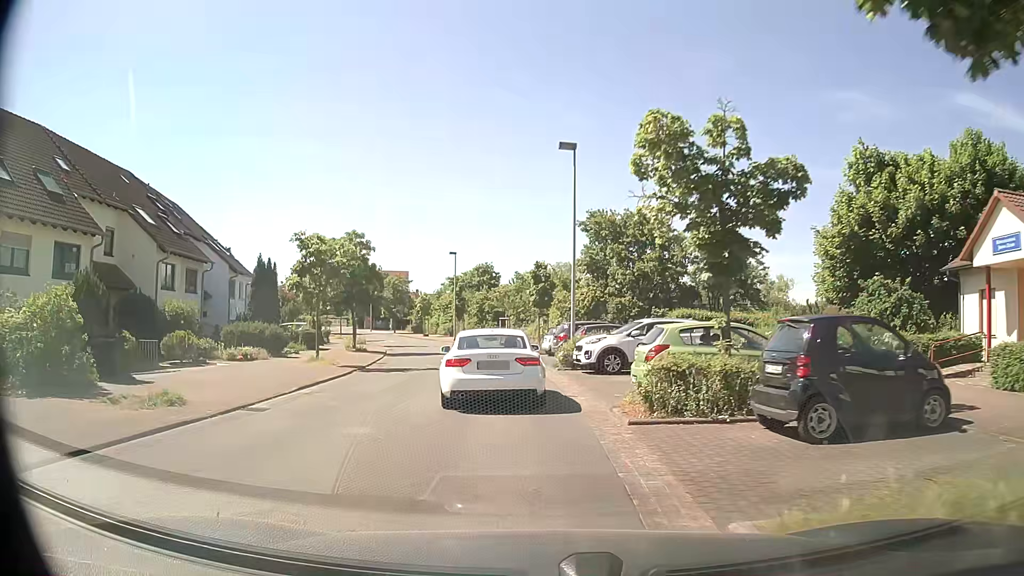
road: residential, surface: asphalt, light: Day
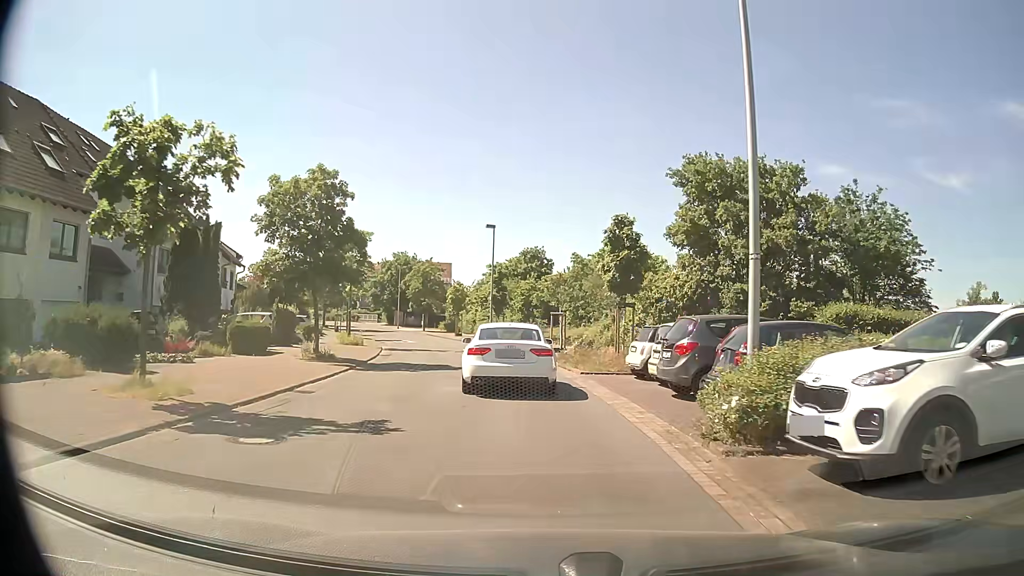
(-0.7, +14.7) m; -4°
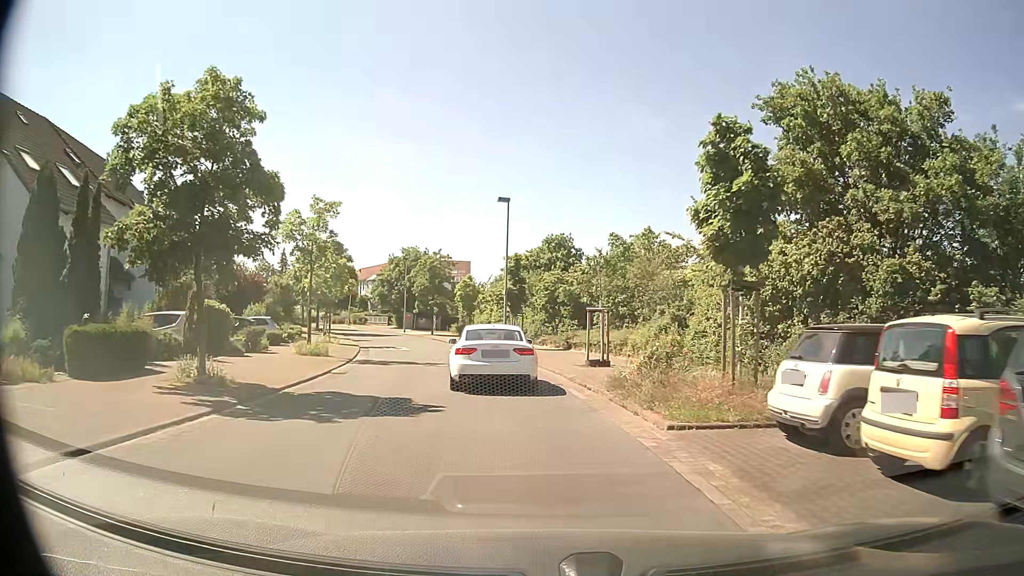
(-0.2, +10.2) m; -2°
(0, +10) (-1, +20) (-3, +30) (-5, +40) (-8, +49) (-12, +58) (-16, +68) (-20, +77) (-25, +85) (-29, +94) m
